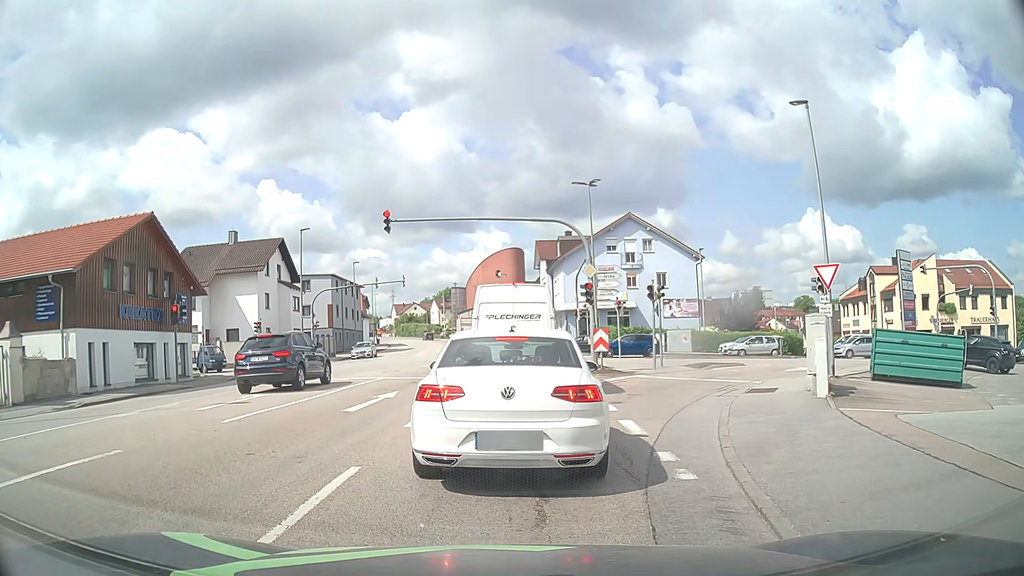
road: tertiary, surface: asphalt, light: Day
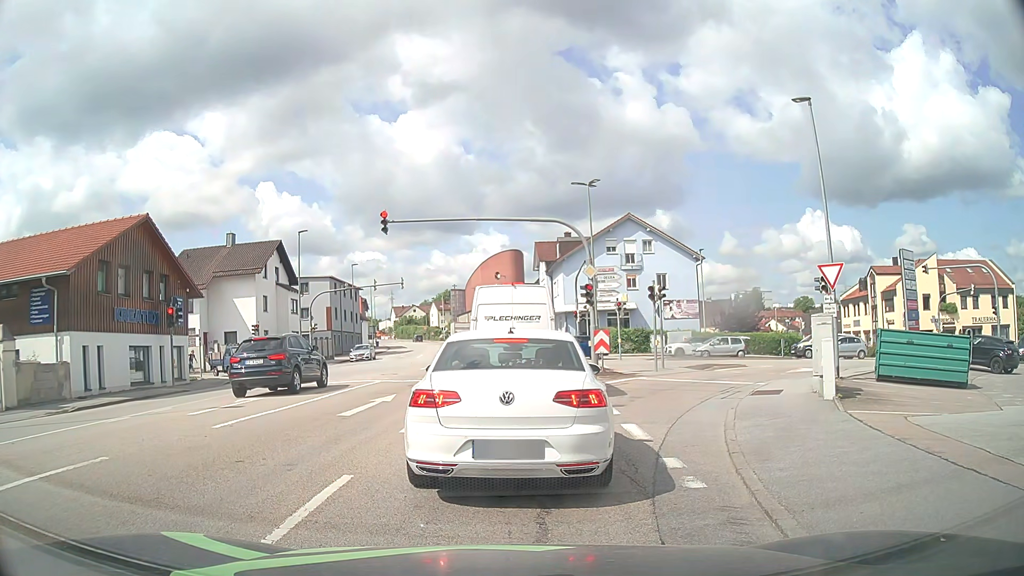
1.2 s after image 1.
(0.0, +0.3) m; 0°
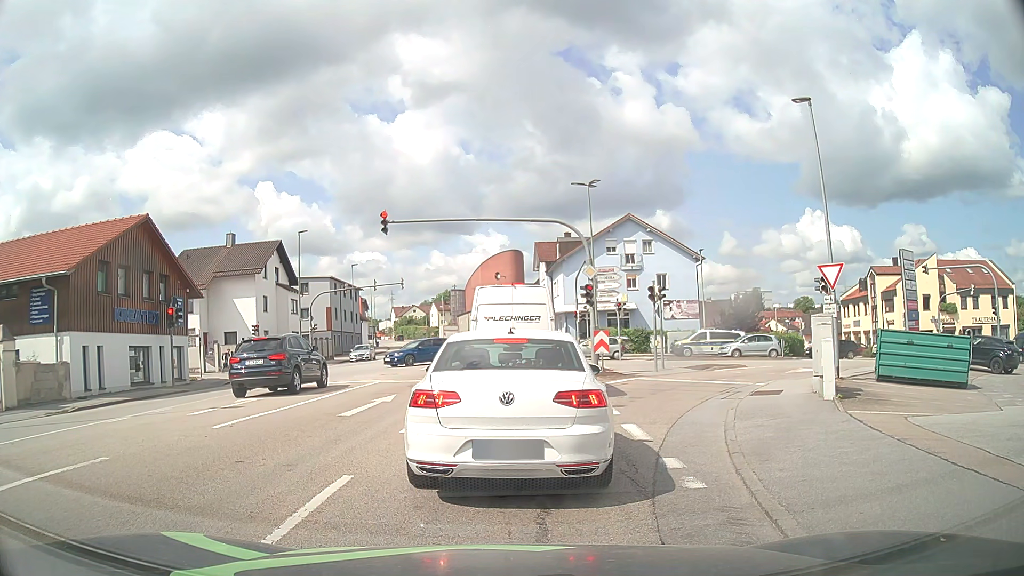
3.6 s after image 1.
(0.0, +0.1) m; 0°
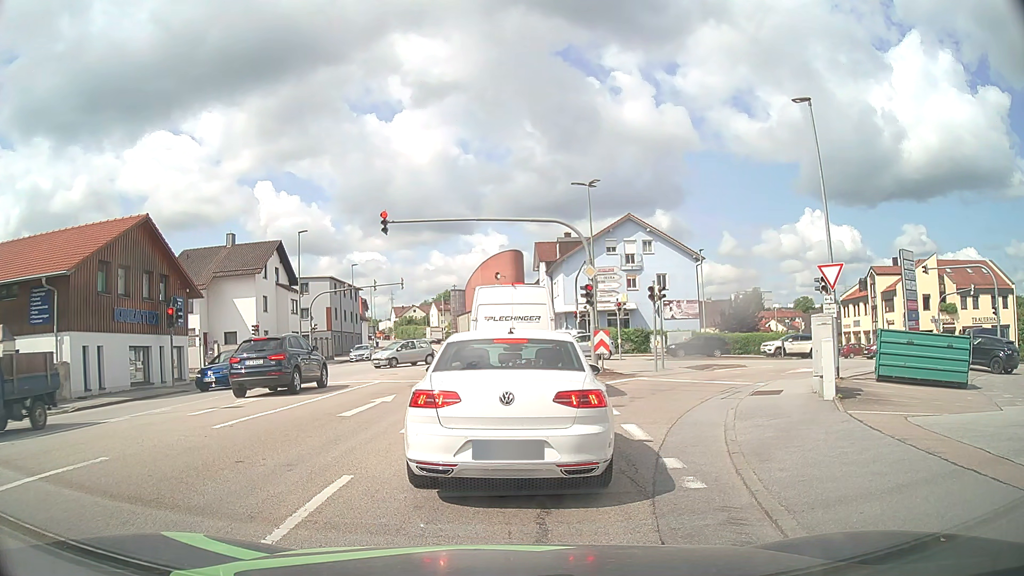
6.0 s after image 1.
(0.0, 0.0) m; 0°
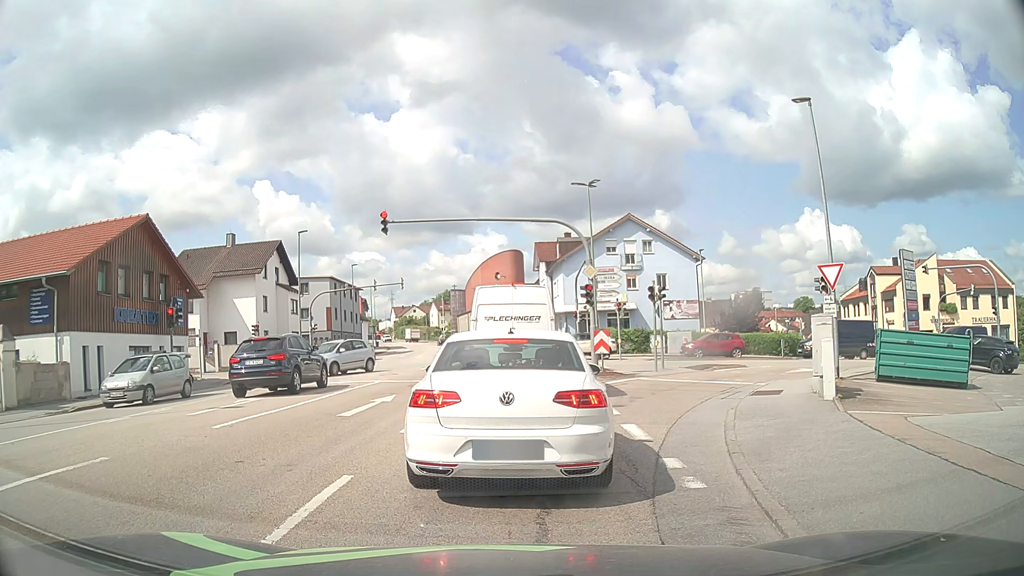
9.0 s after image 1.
(0.0, 0.0) m; 0°
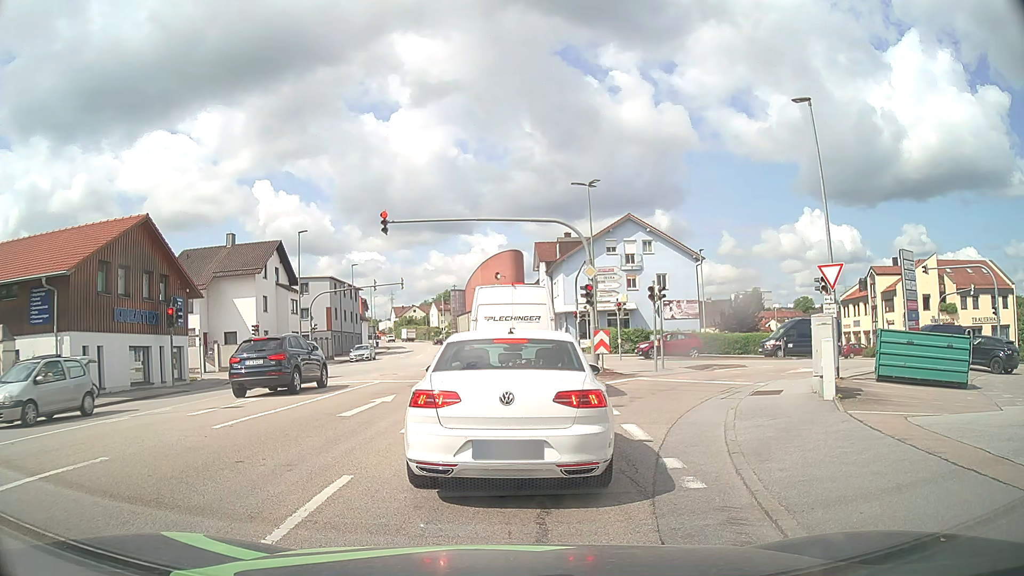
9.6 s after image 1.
(0.0, 0.0) m; 0°
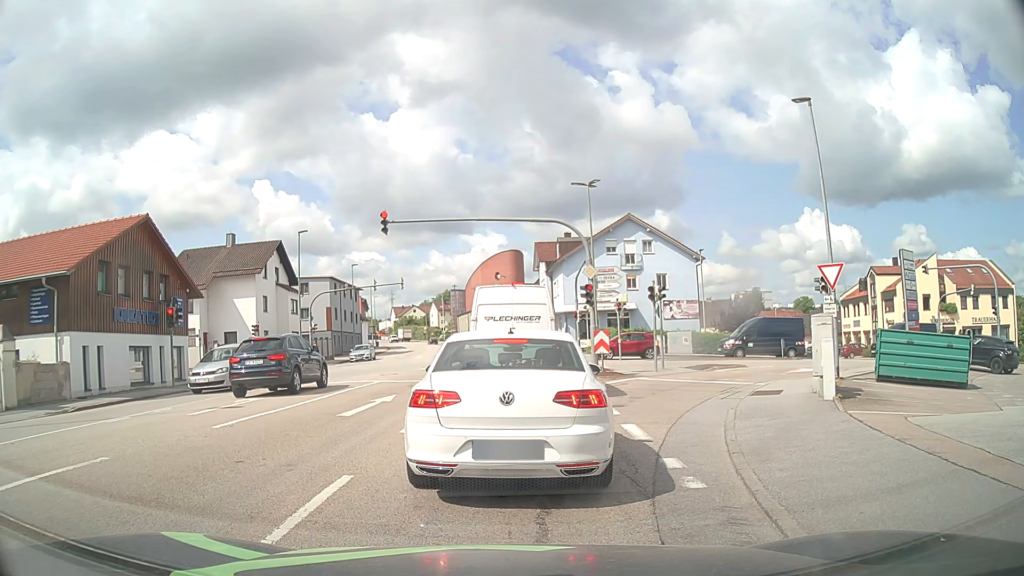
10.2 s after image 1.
(0.0, 0.0) m; 0°
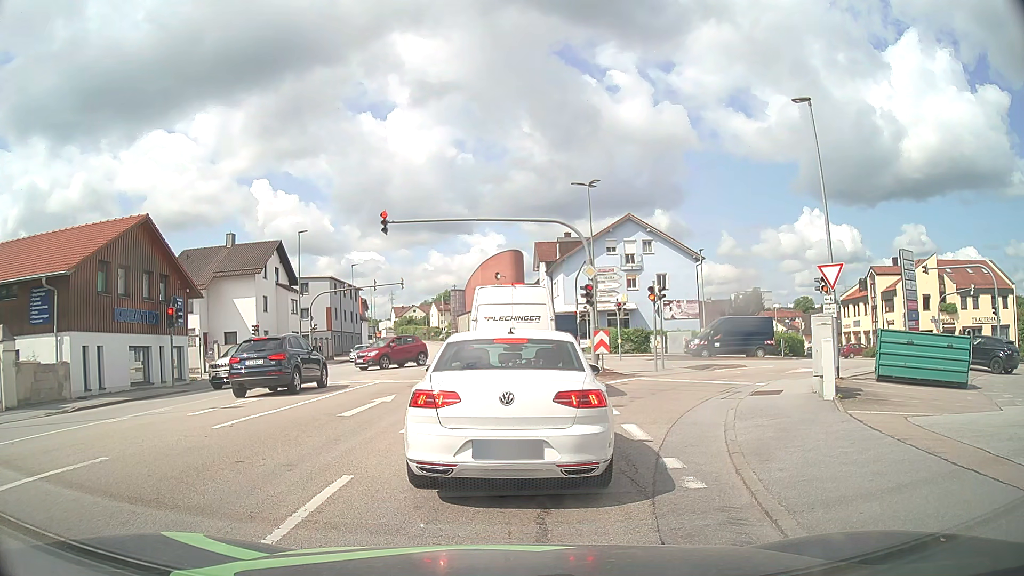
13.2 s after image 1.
(0.0, 0.0) m; 0°
(+1, +10) (+3, +20) (+5, +30) (+6, +40) (+7, +49) (+8, +59) (+9, +69) (+10, +79) (+10, +89) (+10, +99) m
